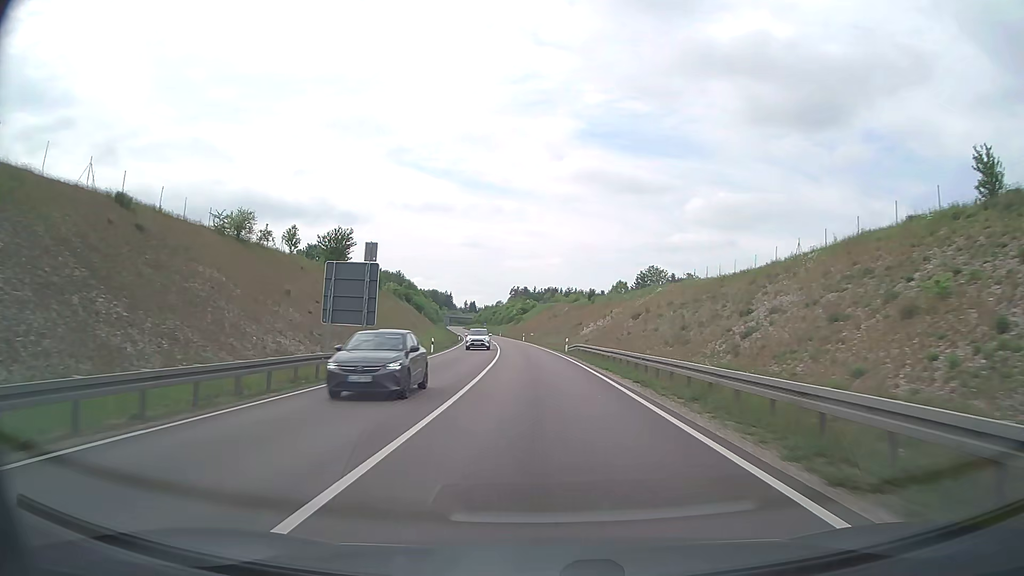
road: trunk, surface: asphalt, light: Day
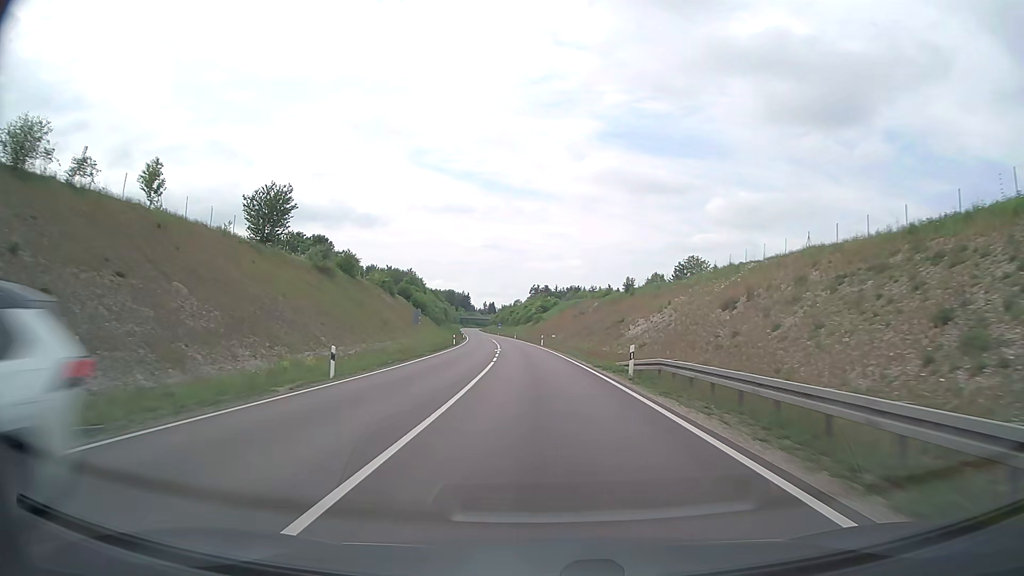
(-0.4, +26.4) m; -2°
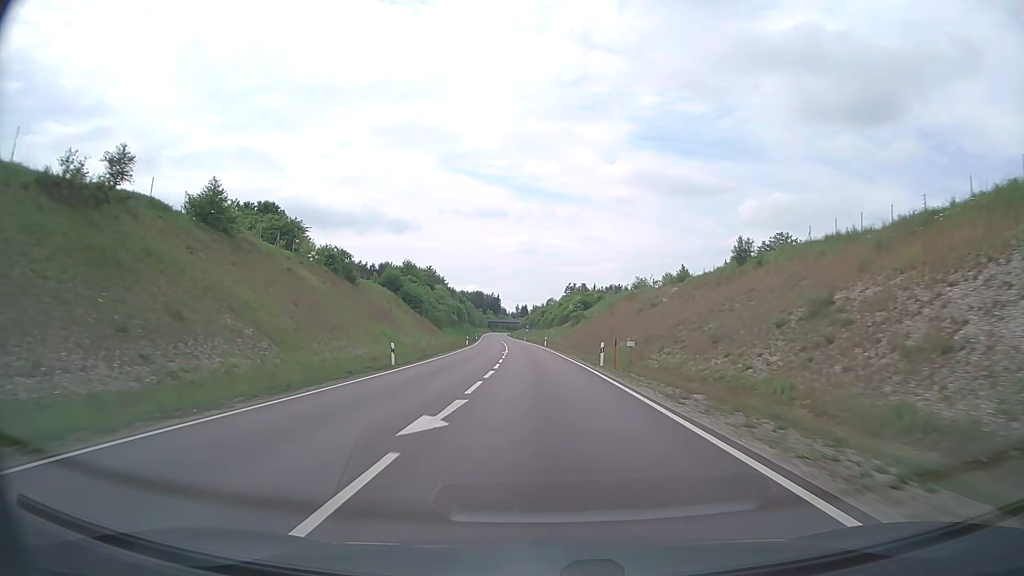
(-1.2, +41.8) m; -3°
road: primary
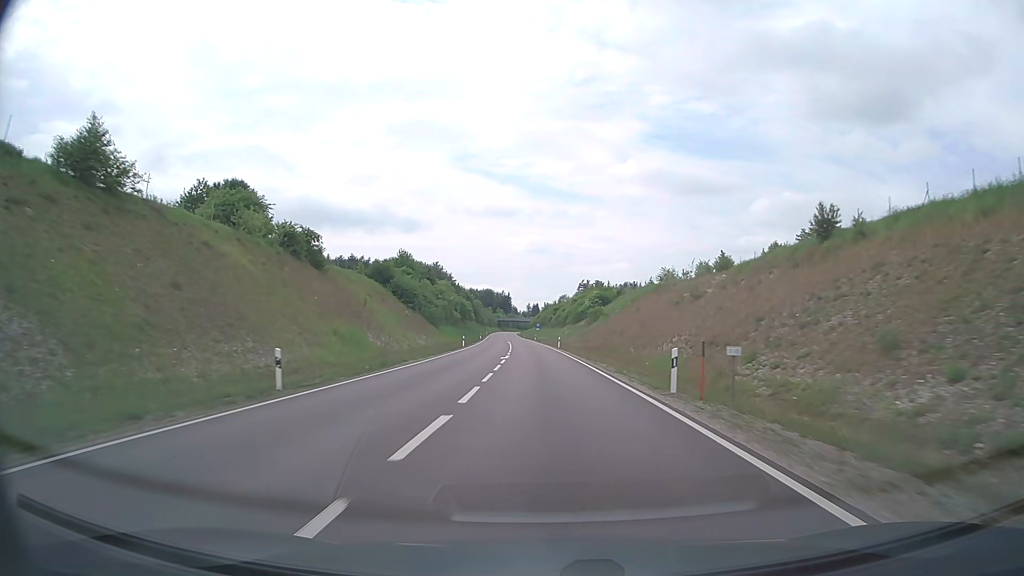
(-0.1, +14.6) m; -1°
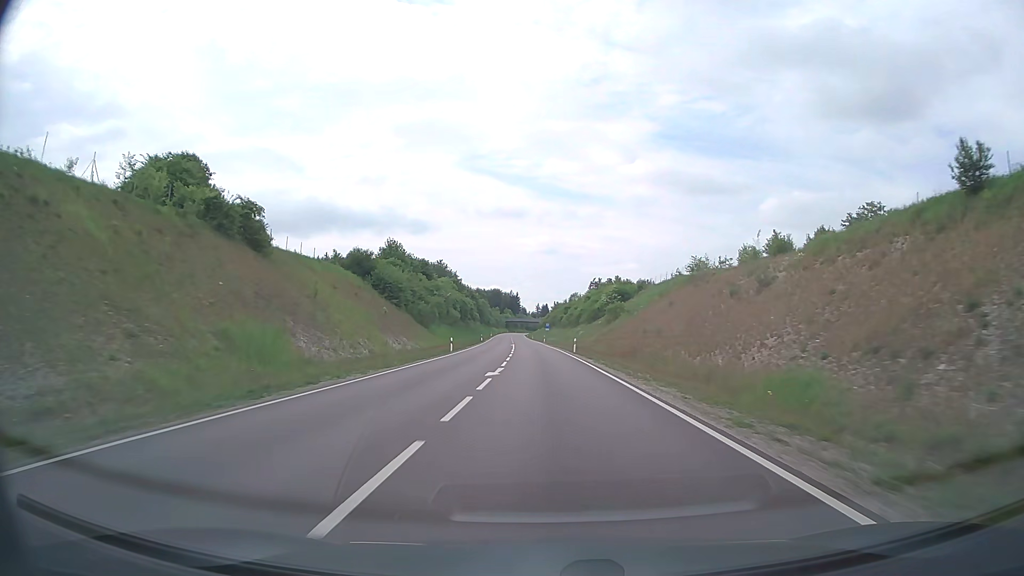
(-0.1, +15.0) m; -1°
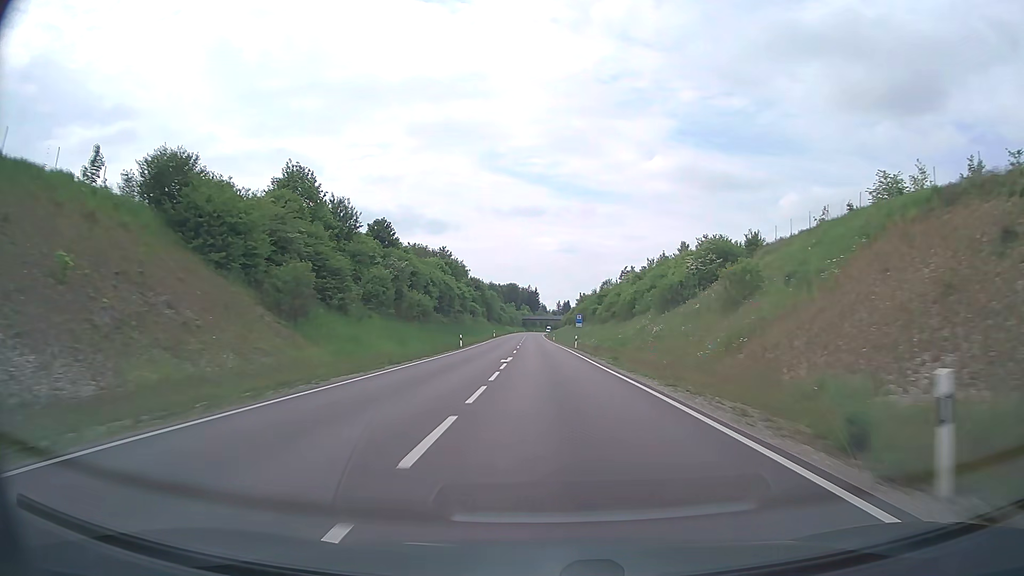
(-0.9, +46.2) m; -2°
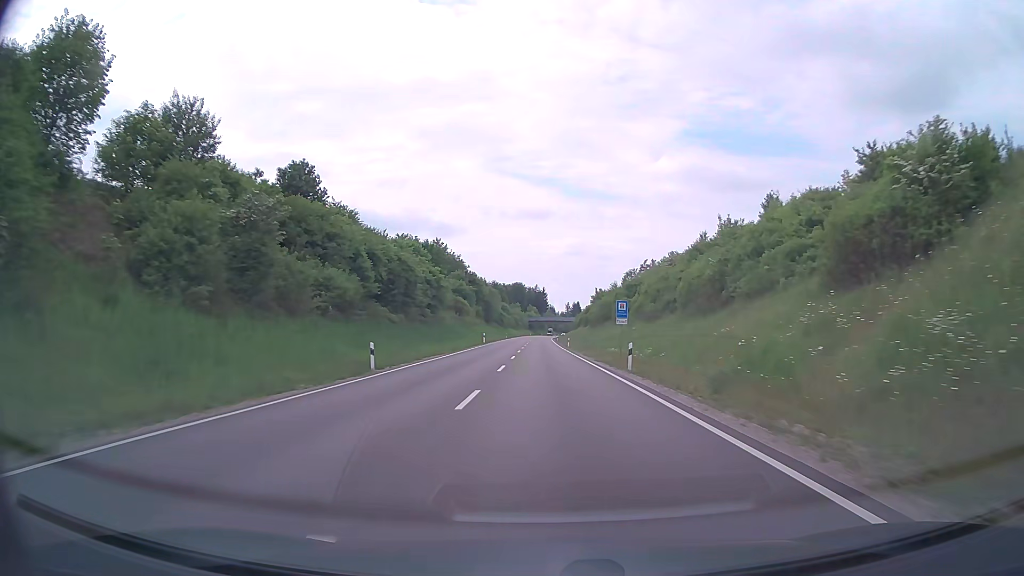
(-0.2, +31.0) m; -1°
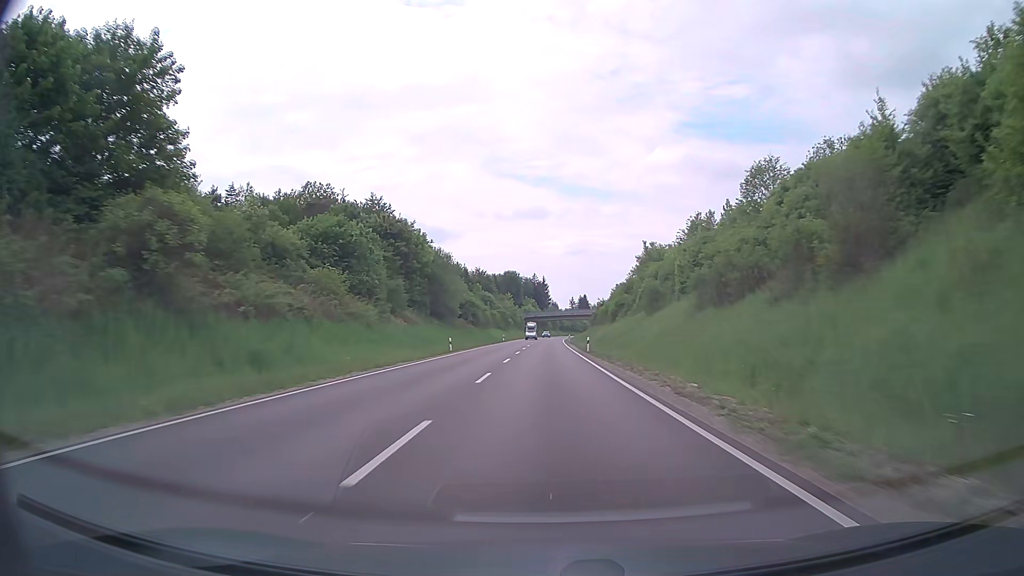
(-0.4, +78.8) m; 0°
(0, +10) (0, +20) (0, +30) (0, +40) (0, +50) (0, +60) (+1, +70) (+1, +80) (+1, +90) (+1, +100) m
